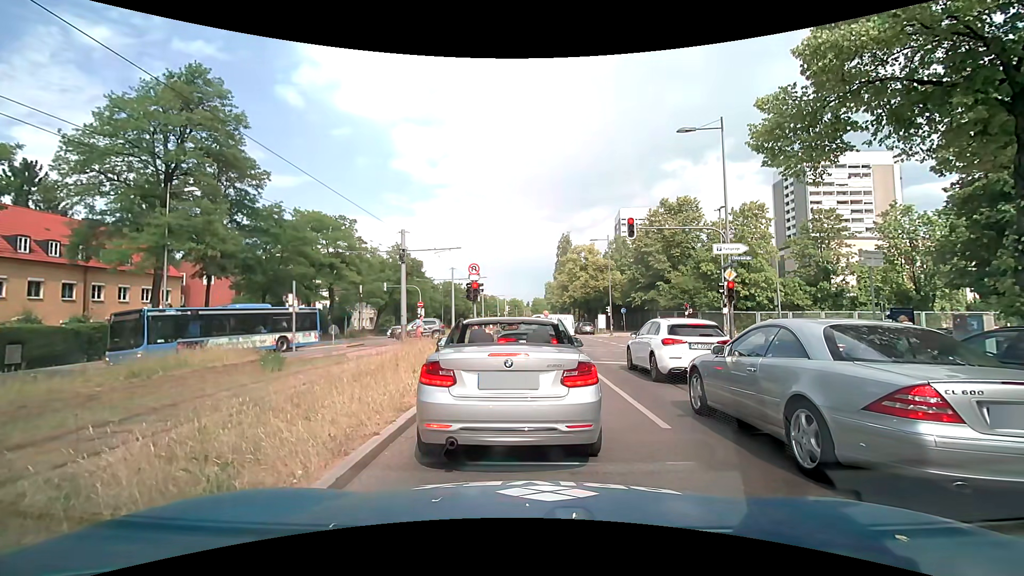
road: secondary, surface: asphalt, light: Day
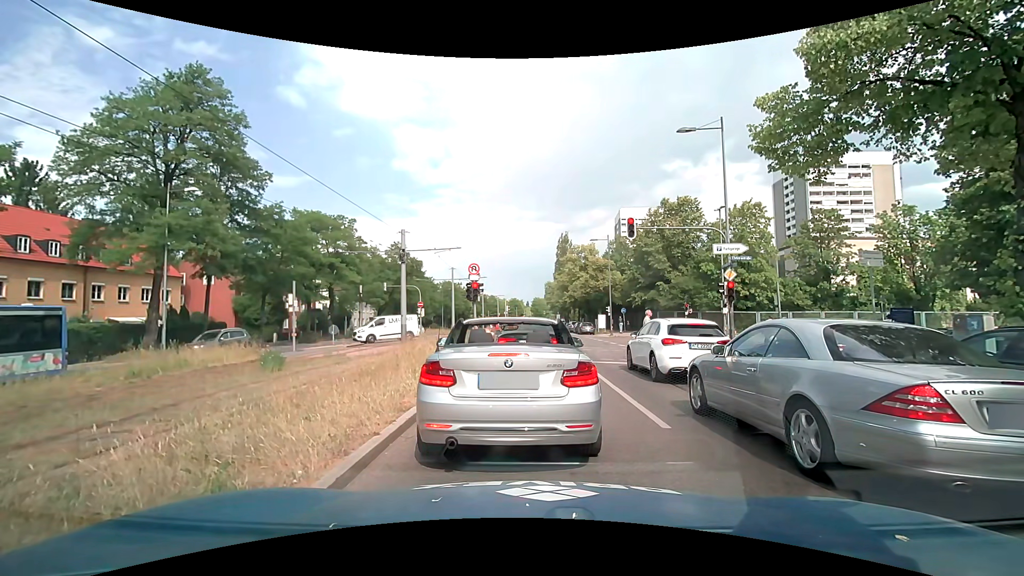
(0.0, 0.0) m; 0°
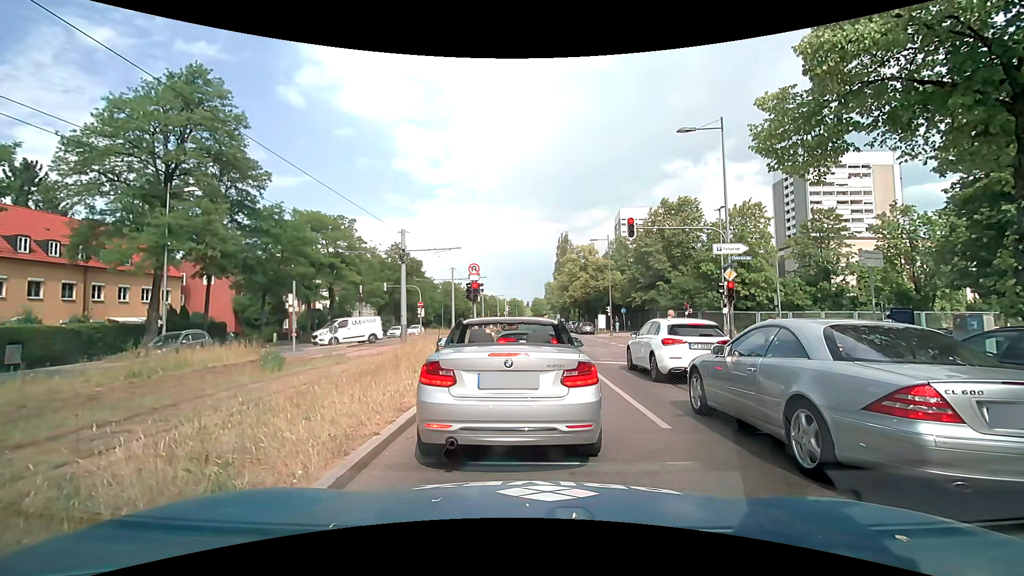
(0.0, 0.0) m; 0°
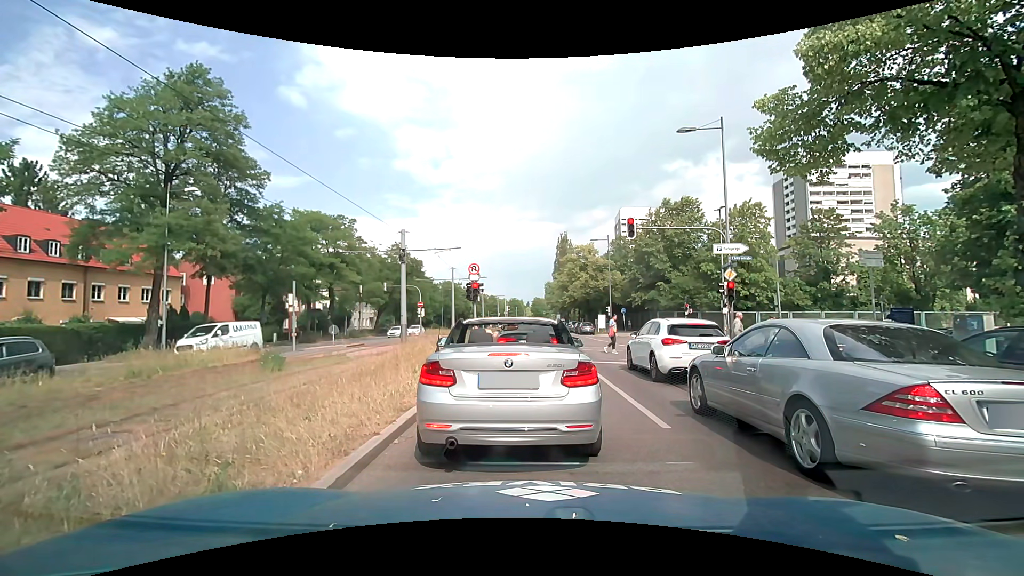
(0.0, 0.0) m; 0°
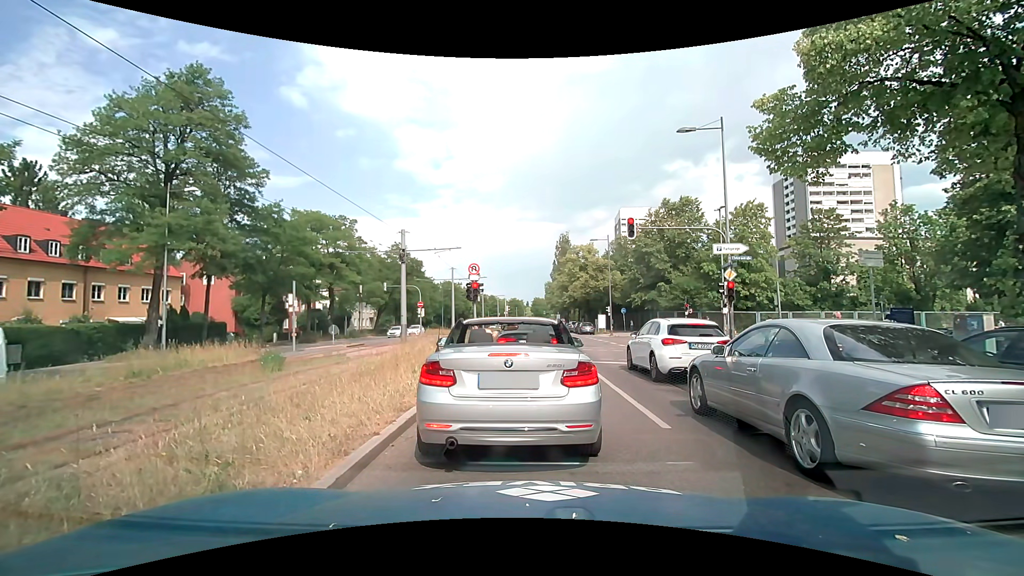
(0.0, 0.0) m; 0°
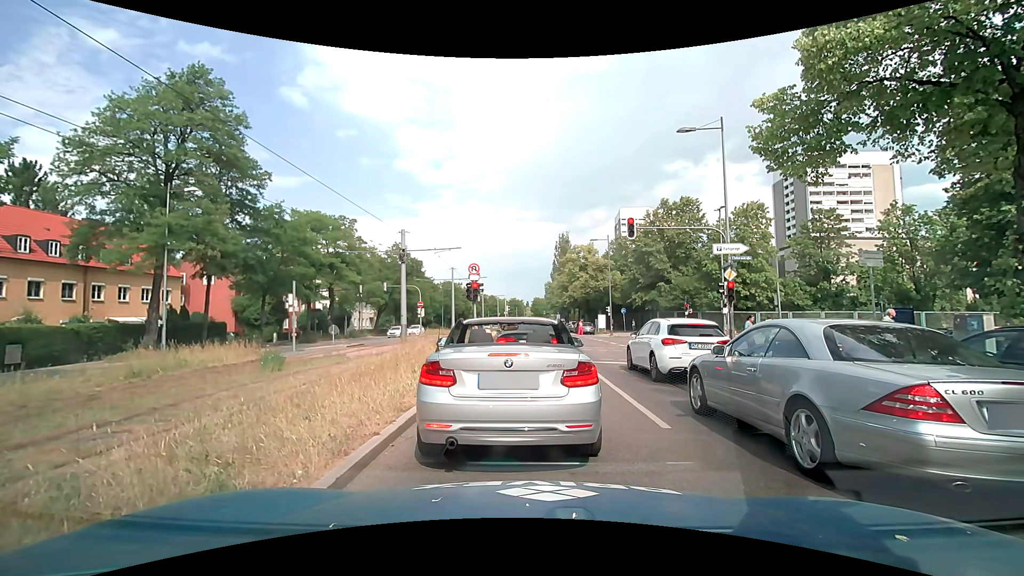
(0.0, 0.0) m; 0°
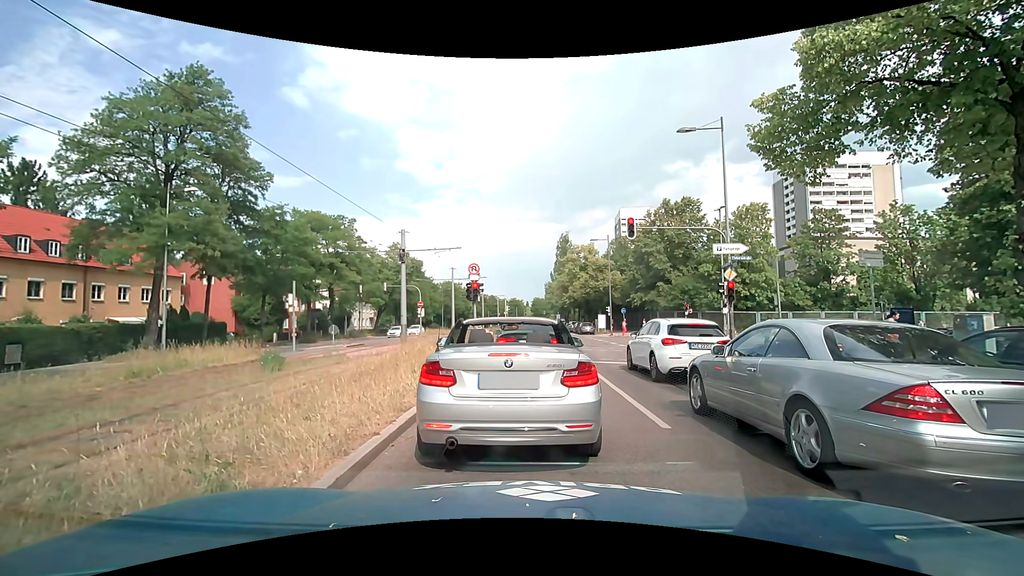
(0.0, 0.0) m; 0°
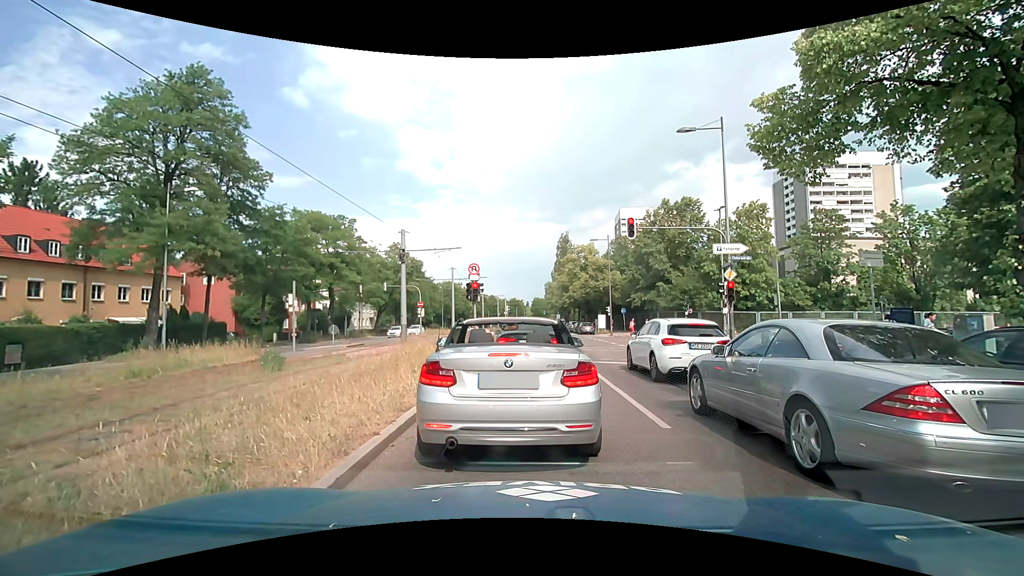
(0.0, 0.0) m; 0°
(-1, +10) (-1, +20) (-2, +30) (-2, +40) (-3, +50) (-4, +60) (-4, +70) (-5, +80) (-5, +90) (-6, +100) m
